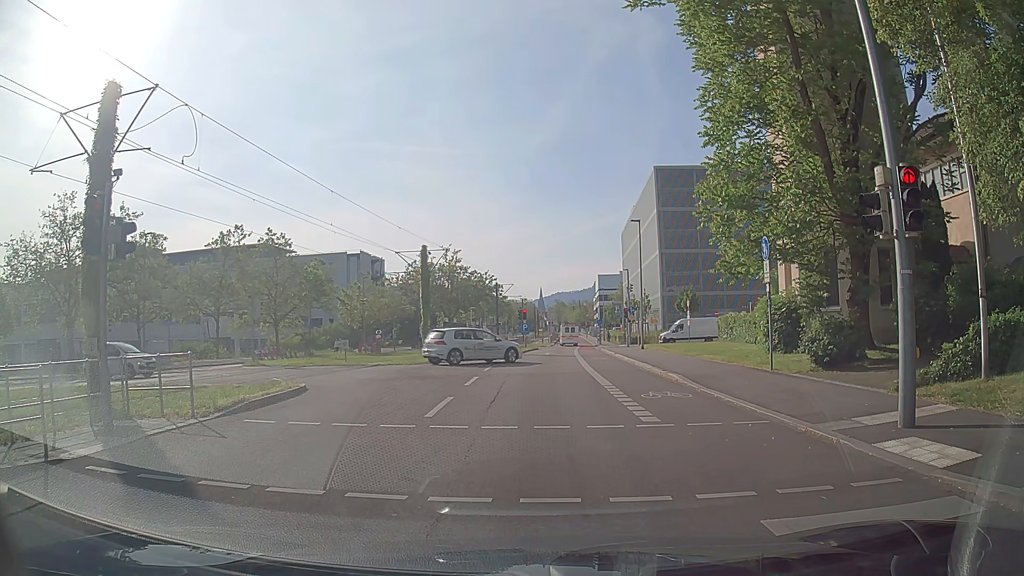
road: secondary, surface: asphalt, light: Day
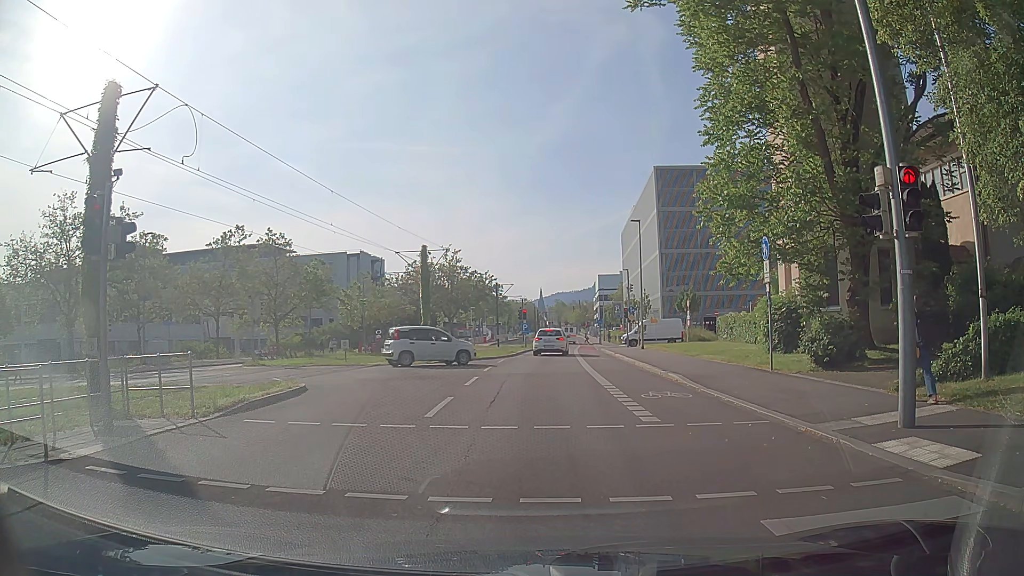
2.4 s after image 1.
(0.0, 0.0) m; 0°
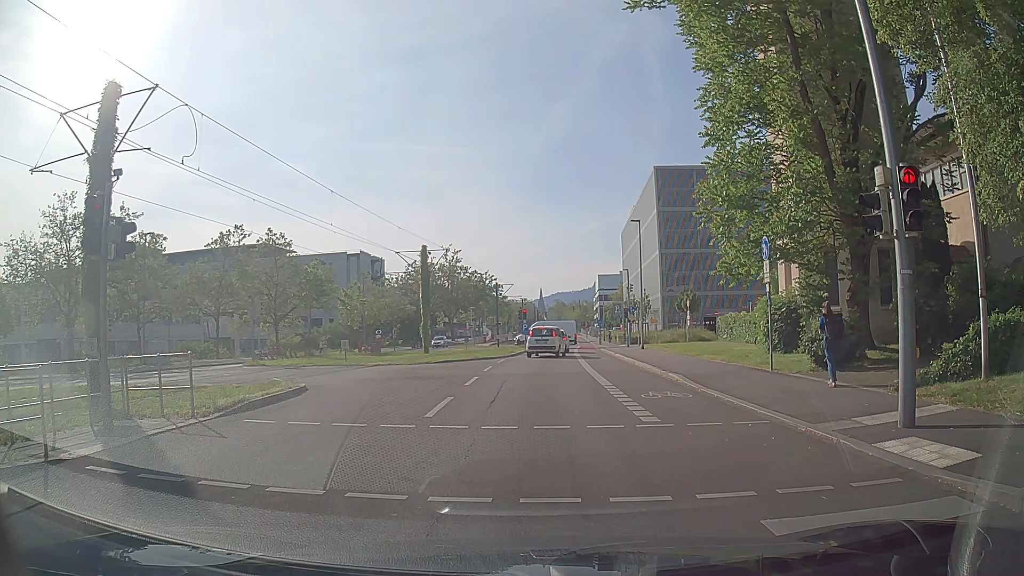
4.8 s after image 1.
(0.0, 0.0) m; 0°
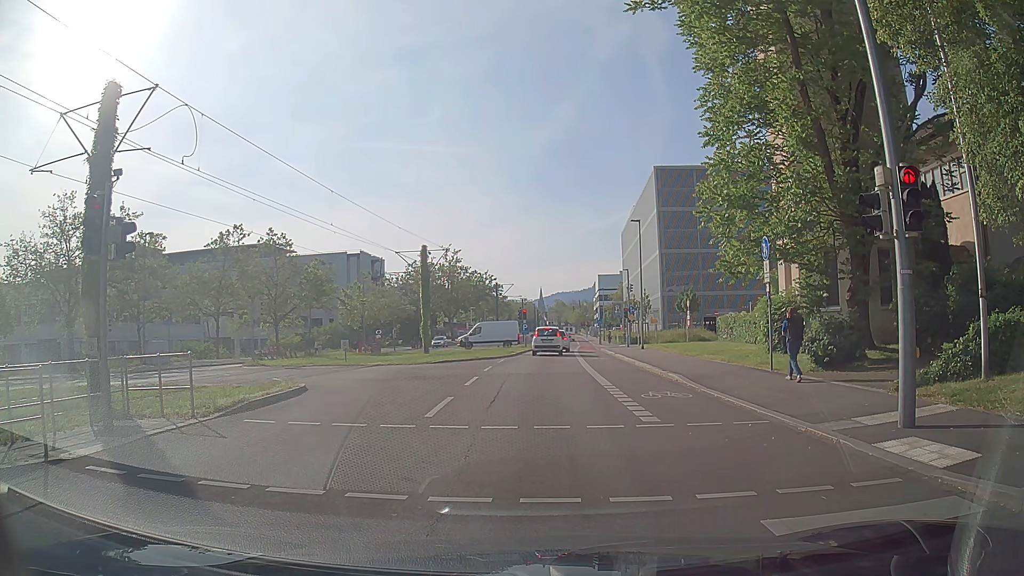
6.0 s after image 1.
(0.0, 0.0) m; 0°
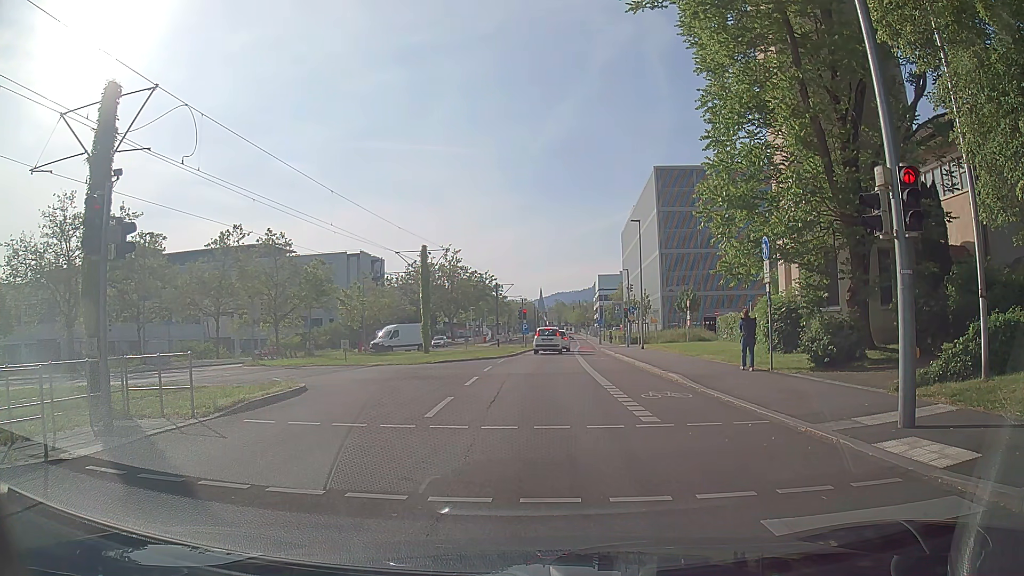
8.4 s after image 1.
(0.0, 0.0) m; 0°
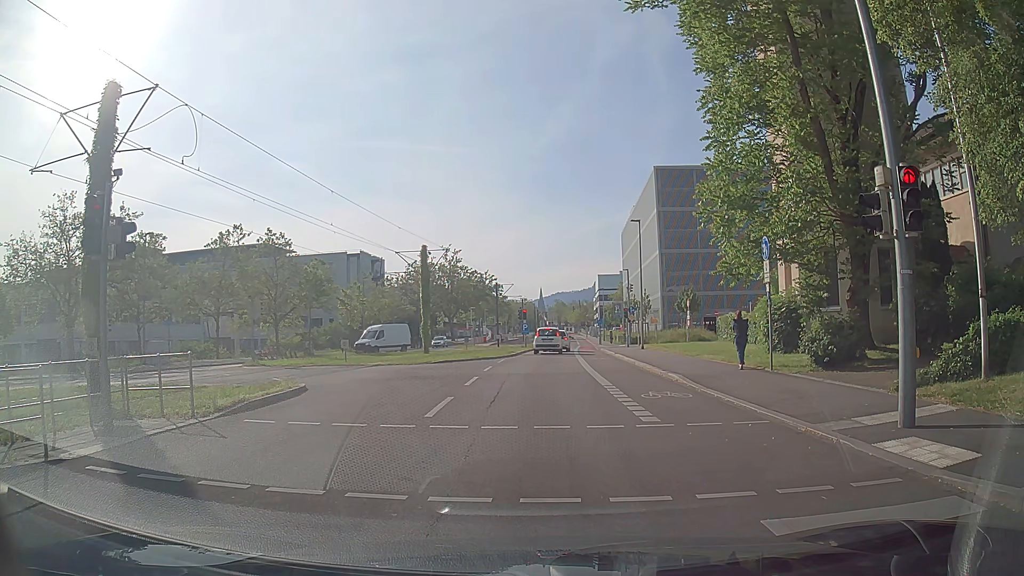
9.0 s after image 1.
(0.0, 0.0) m; 0°
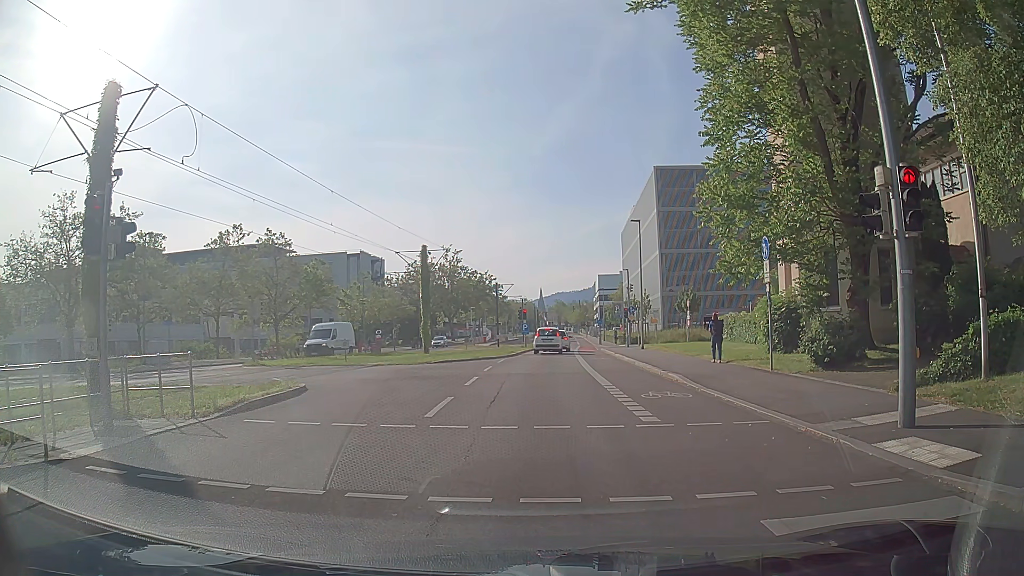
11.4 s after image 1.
(0.0, 0.0) m; 0°
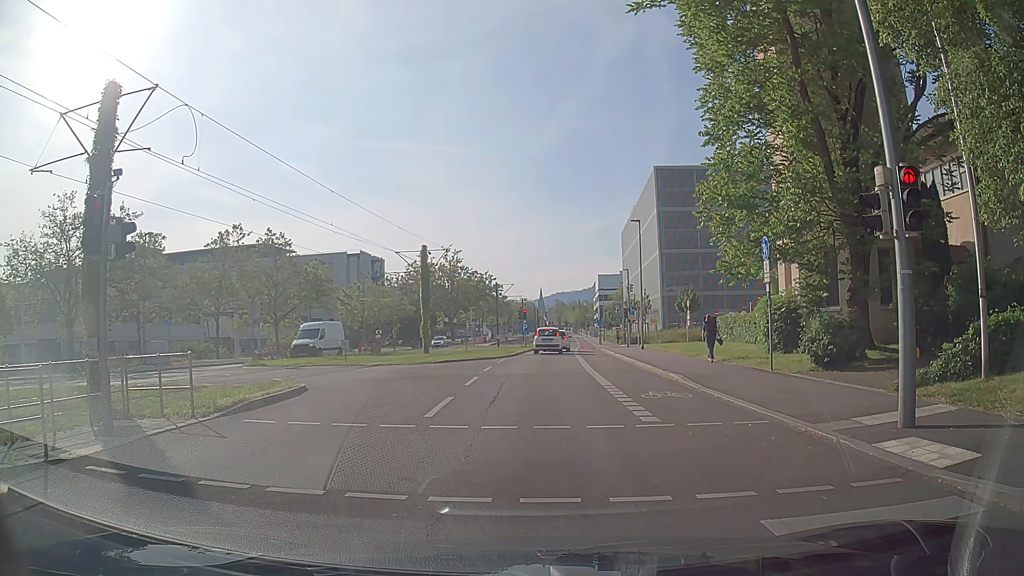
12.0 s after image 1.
(0.0, 0.0) m; 0°
(0, +10) (+1, +20) (+1, +30) (+3, +40) (+4, +50) (+5, +60) (+6, +70) (+7, +80) (+8, +90) (+9, +100) m
